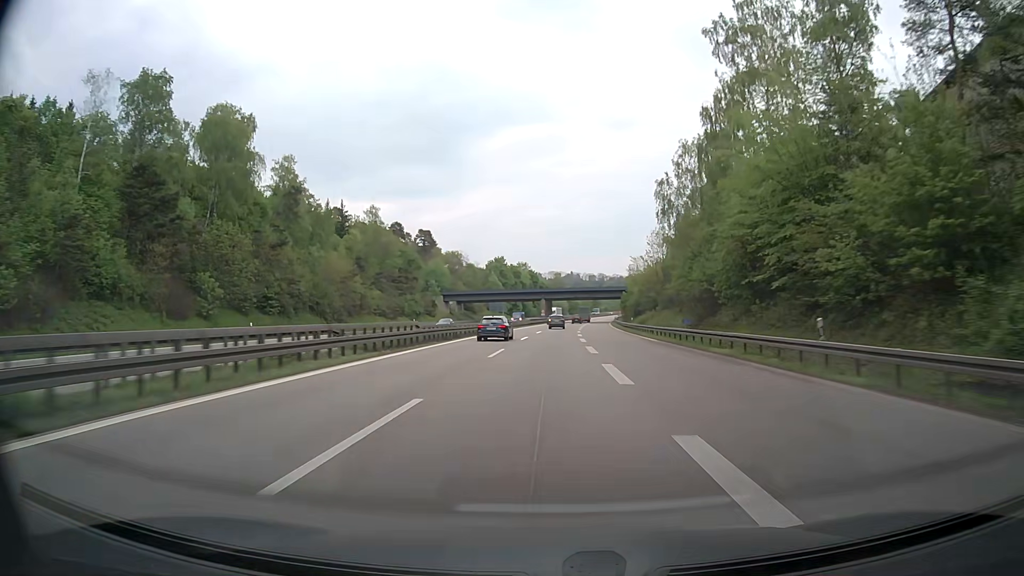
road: motorway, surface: asphalt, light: Day
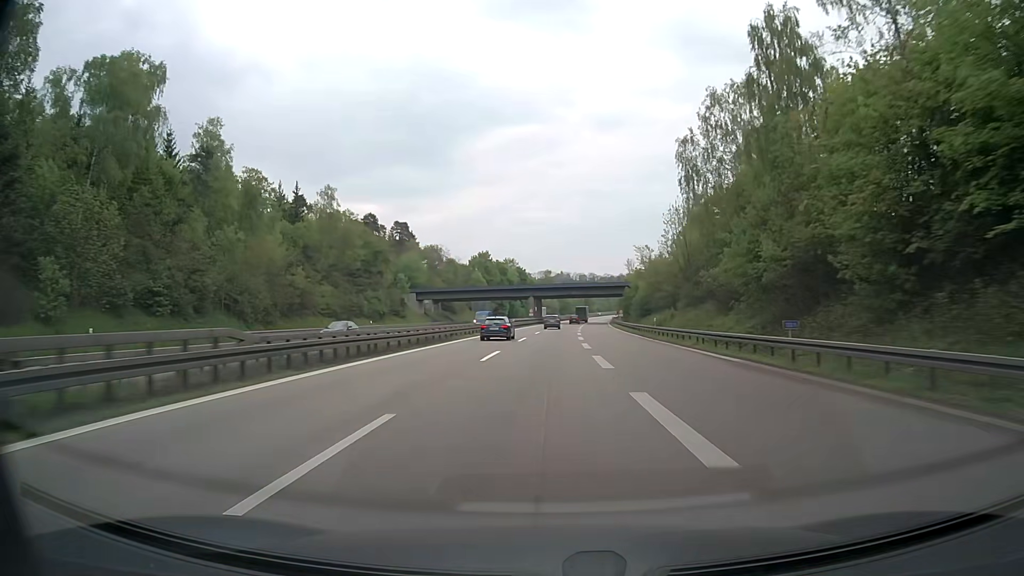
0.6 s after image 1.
(+0.3, +19.8) m; +1°
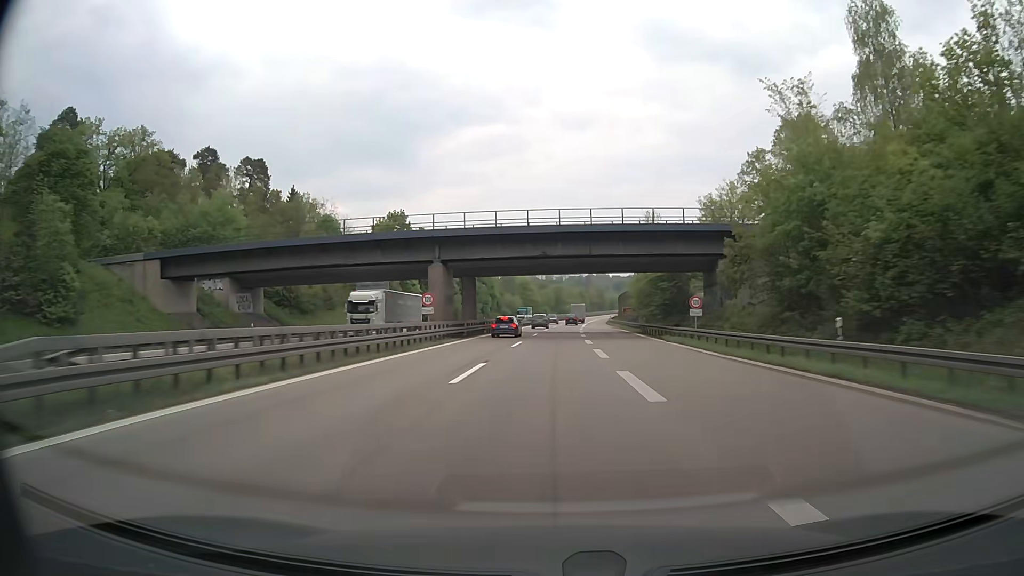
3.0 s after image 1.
(+2.7, +79.5) m; +3°
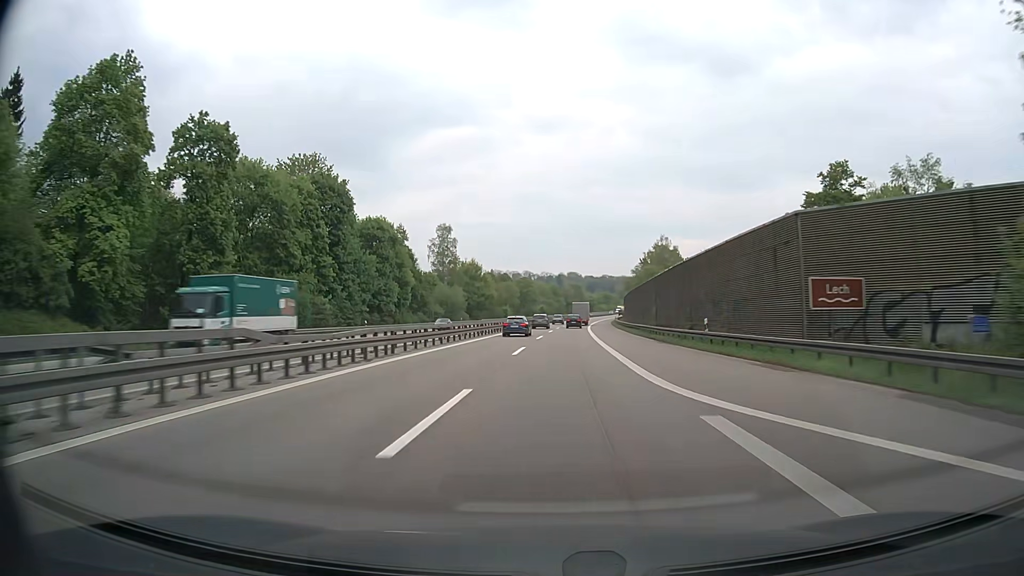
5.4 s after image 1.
(+1.5, +79.9) m; +3°
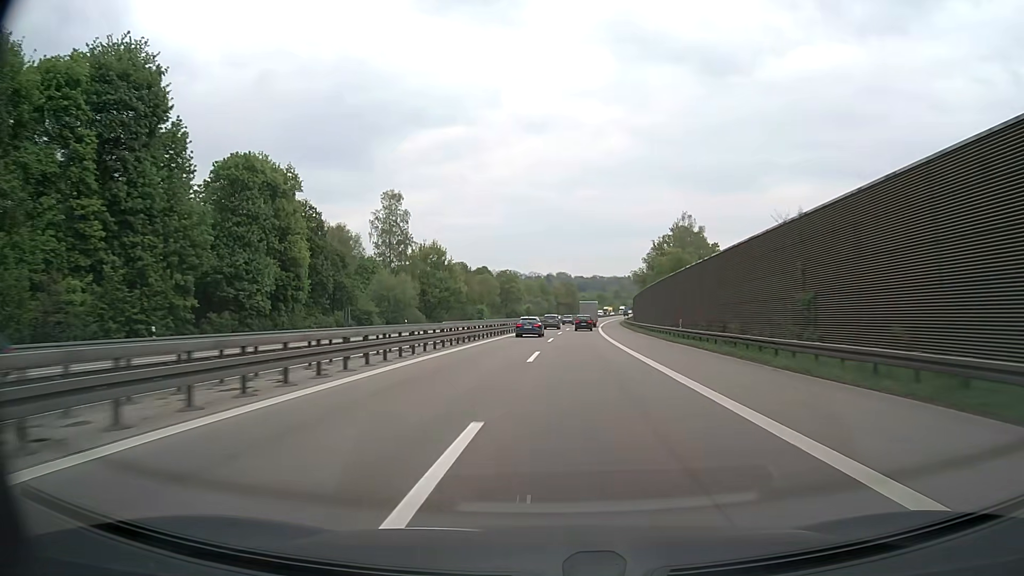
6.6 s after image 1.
(+0.5, +40.0) m; +1°
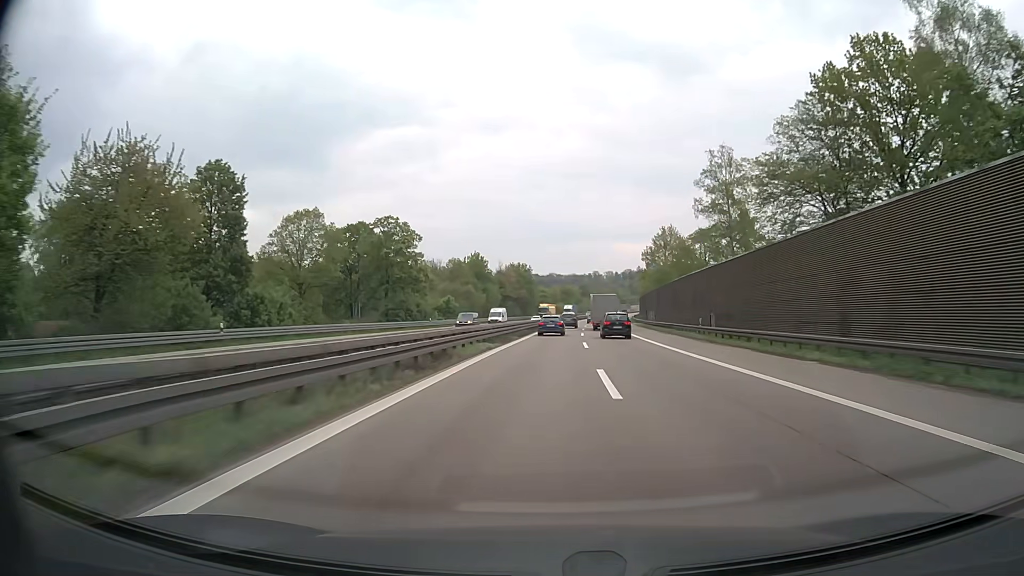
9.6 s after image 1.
(+3.0, +99.9) m; +4°
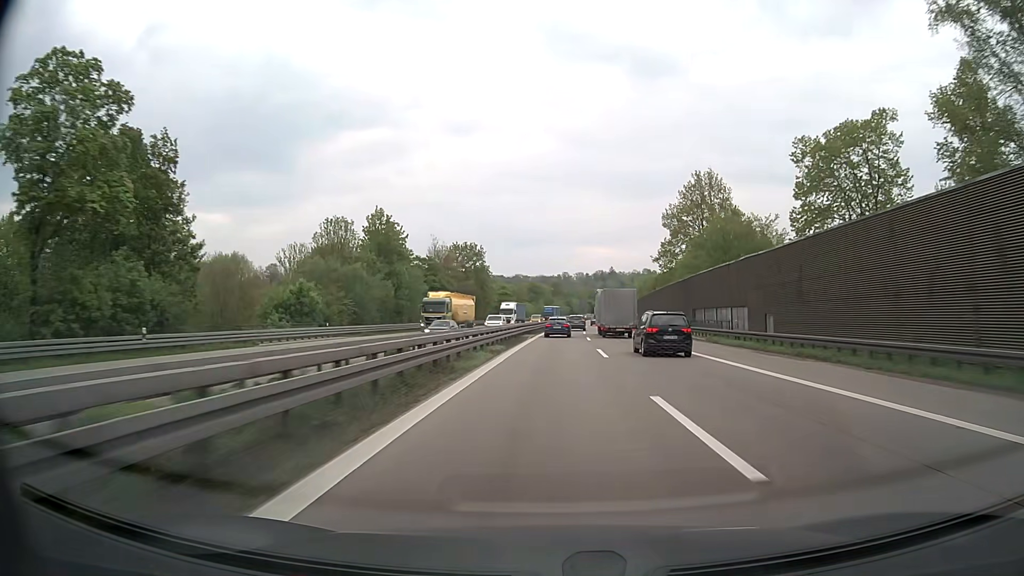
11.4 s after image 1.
(+1.3, +60.0) m; +3°
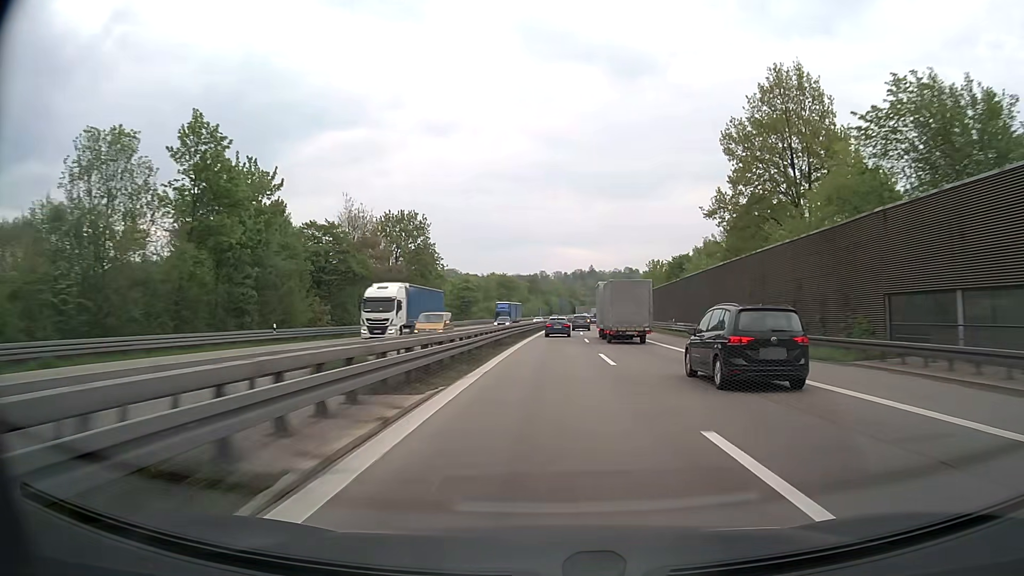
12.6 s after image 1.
(+0.8, +40.0) m; +2°
(0, +10) (0, +20) (0, +30) (0, +40) (+1, +50) (+1, +60) (+1, +70) (+2, +80) (+3, +90) (+3, +100) m
